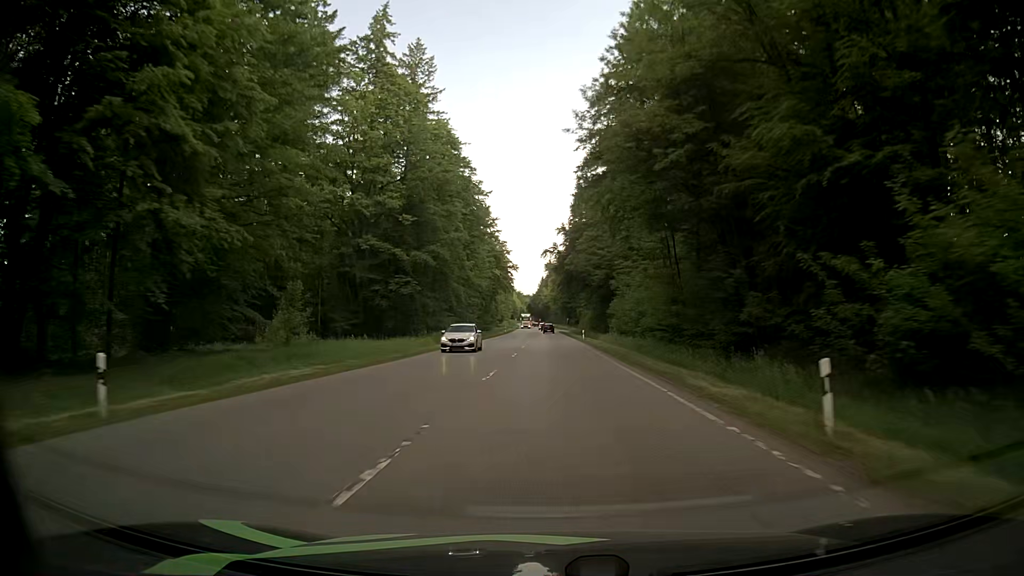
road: secondary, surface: asphalt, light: Day
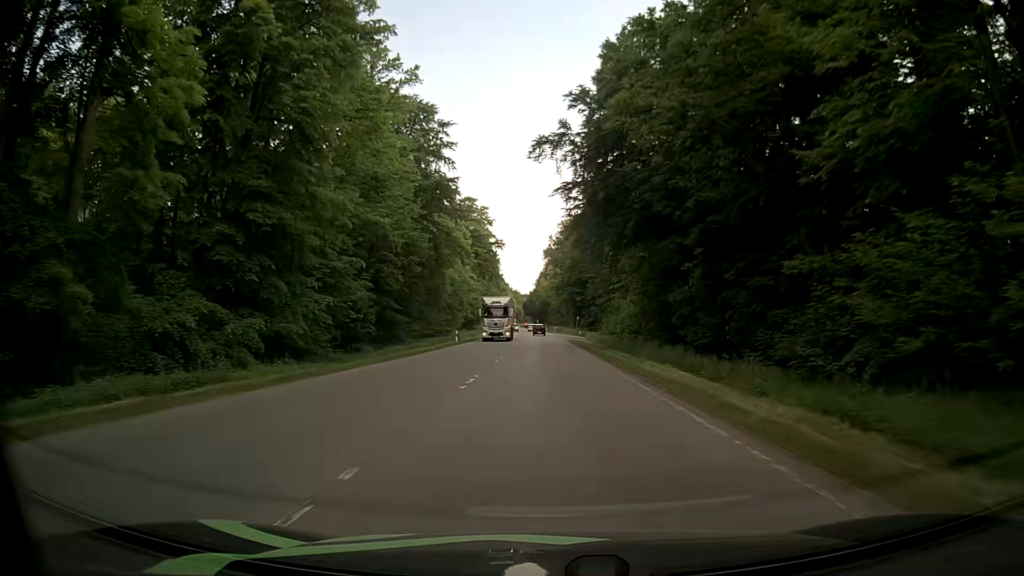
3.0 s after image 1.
(-0.1, +62.6) m; -1°
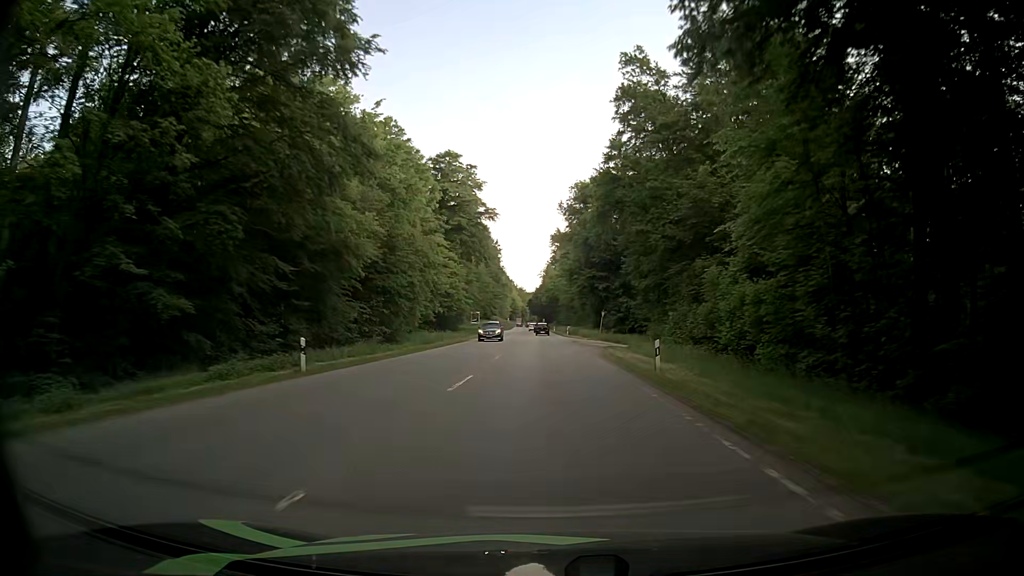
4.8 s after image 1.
(+0.1, +37.2) m; 0°
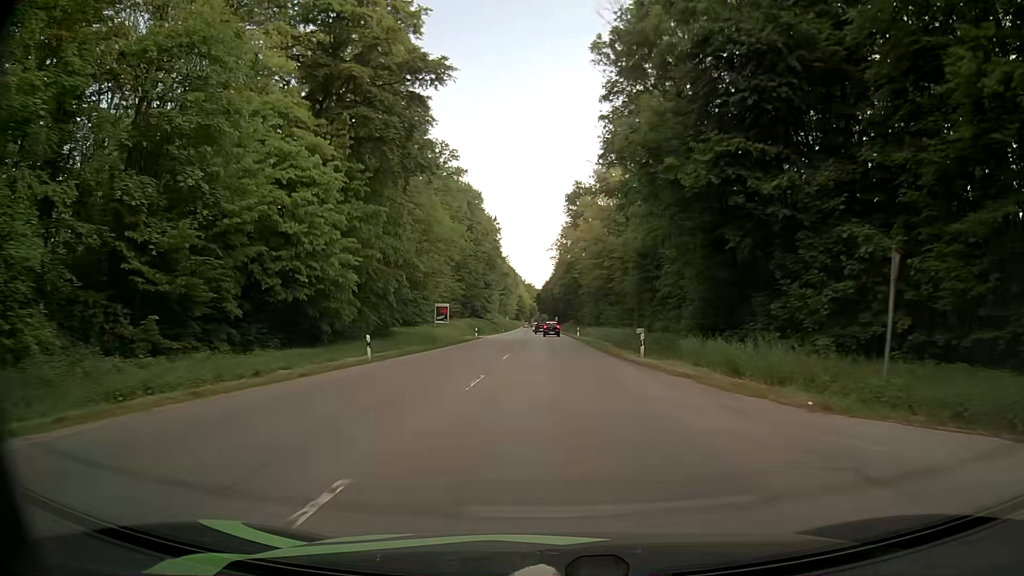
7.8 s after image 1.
(-0.4, +59.6) m; 0°
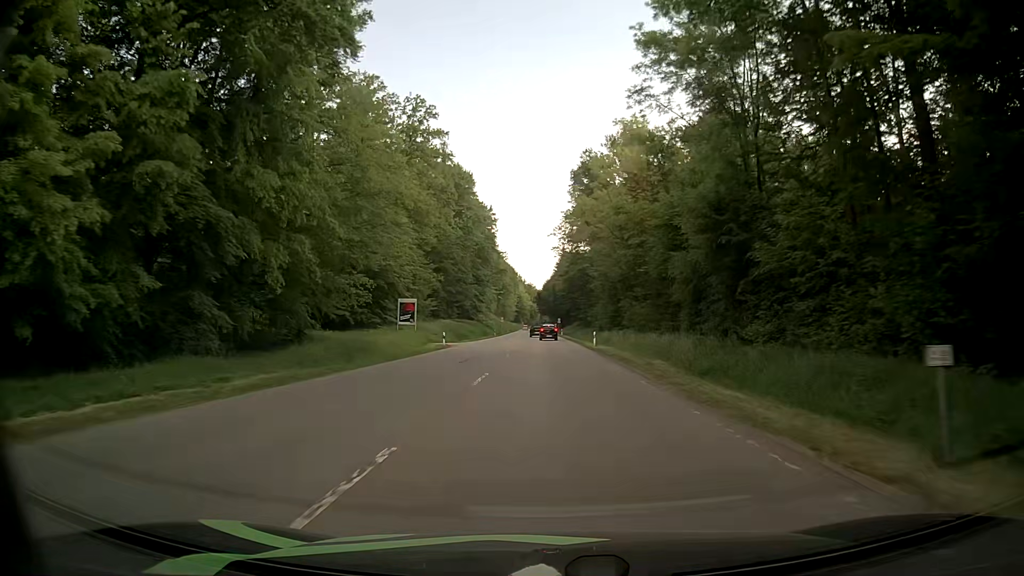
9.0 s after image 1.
(-0.2, +22.3) m; 0°
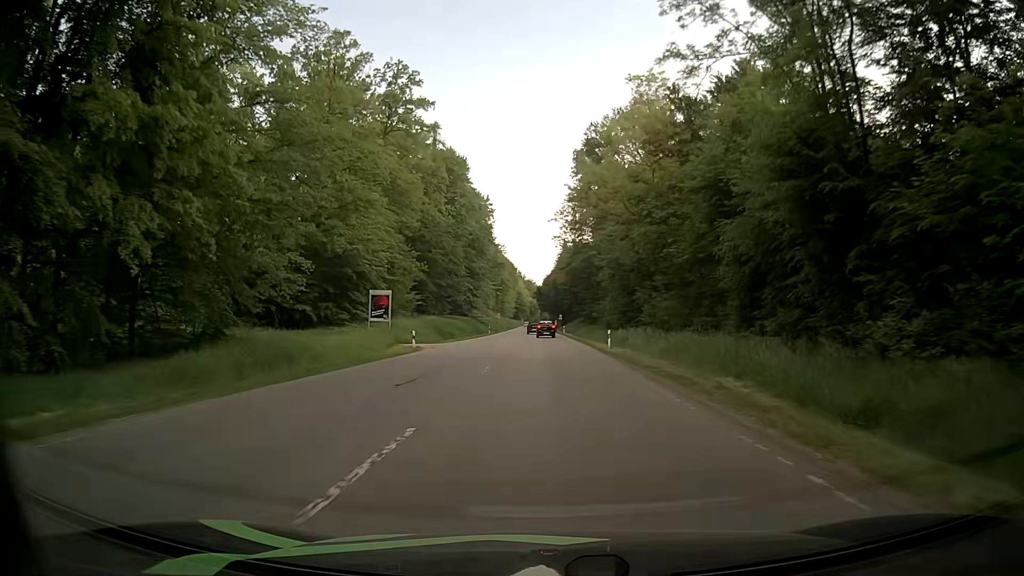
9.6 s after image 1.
(0.0, +10.8) m; -1°
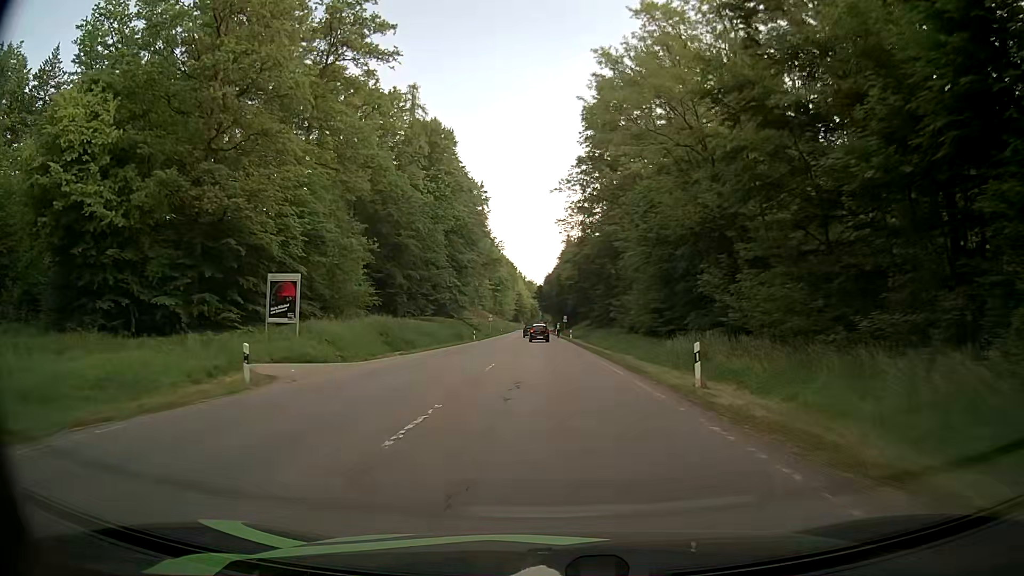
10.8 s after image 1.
(+0.1, +20.8) m; +1°
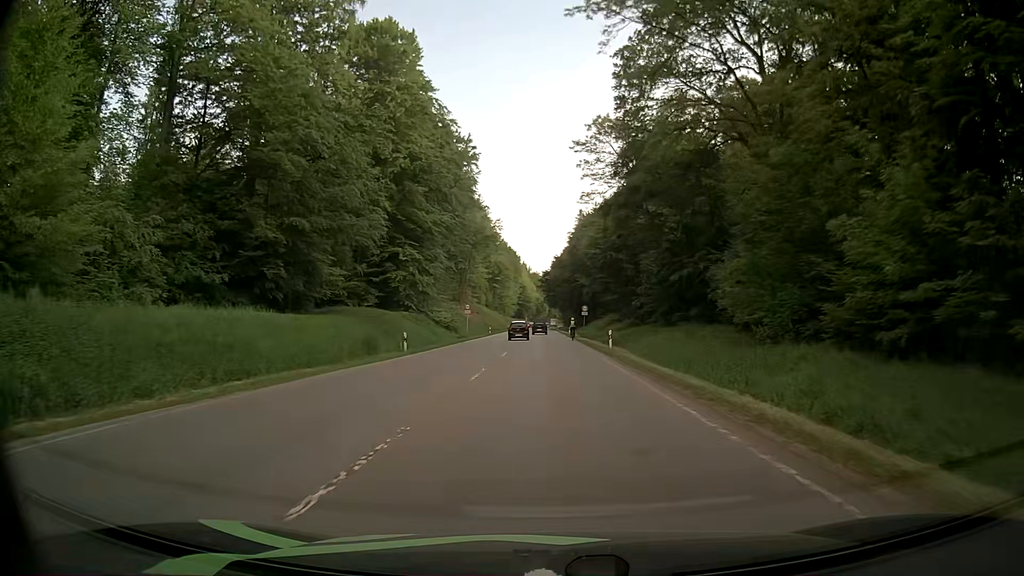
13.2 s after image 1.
(-0.5, +37.6) m; -1°
(0, +10) (0, +20) (0, +30) (0, +40) (0, +50) (-1, +60) (-1, +70) (-2, +80) (-2, +90) (-2, +100) m
